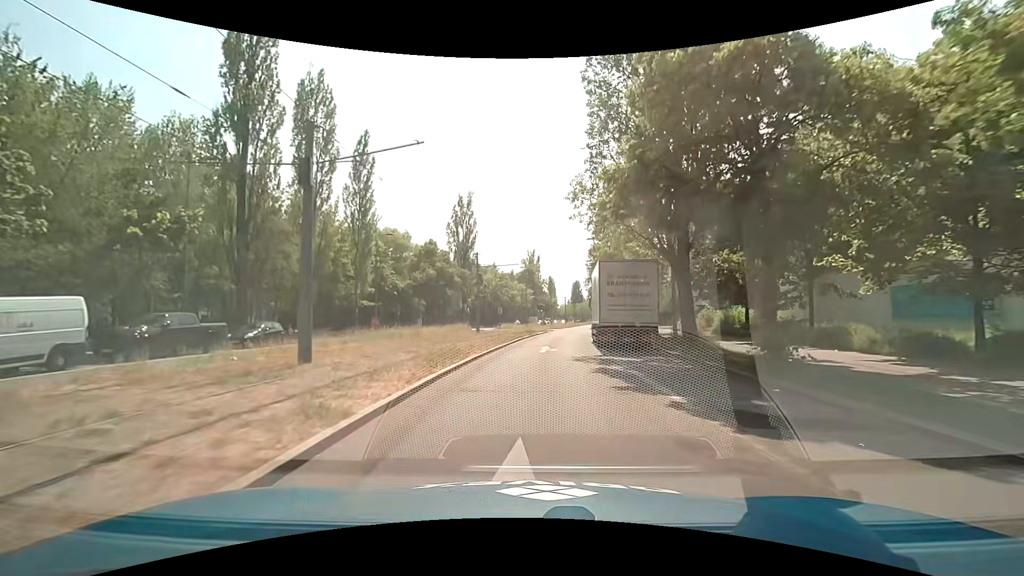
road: secondary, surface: asphalt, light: Day
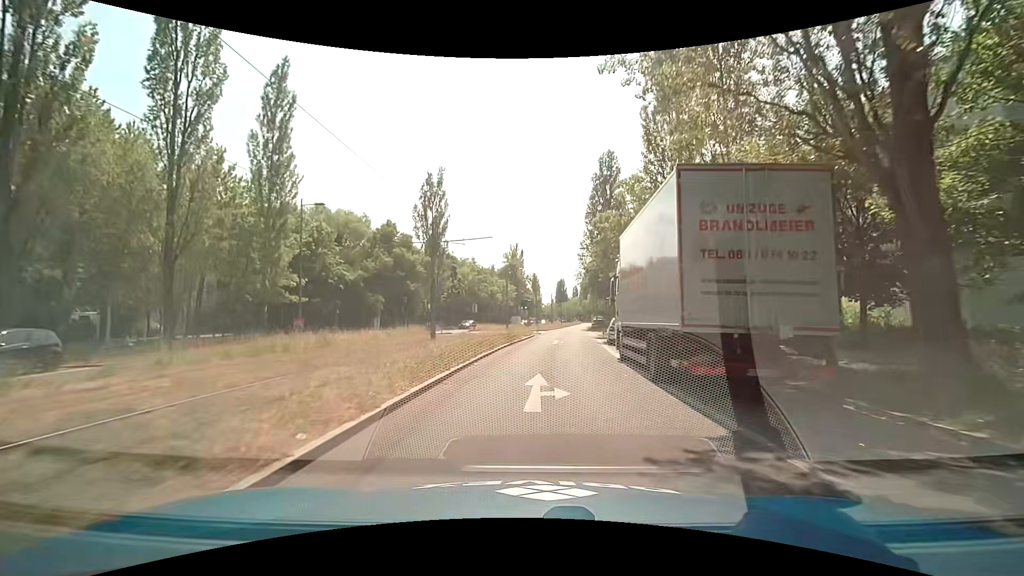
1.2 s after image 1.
(+0.2, +13.6) m; +1°
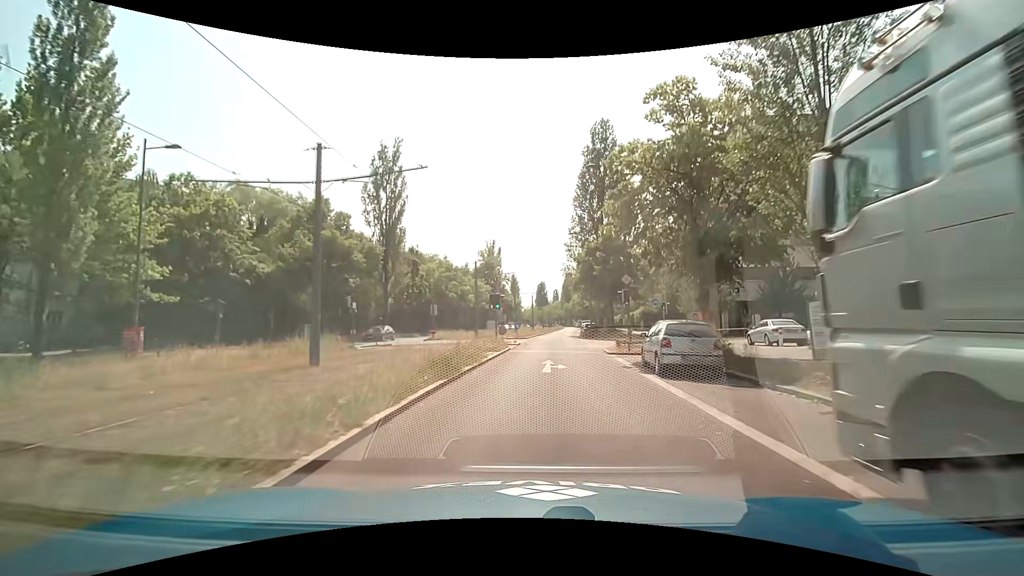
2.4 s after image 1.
(+0.6, +13.7) m; +3°
(0, +10) (+1, +20) (+1, +30) (+2, +40) (+3, +50) (+4, +60) (+5, +70) (+5, +80) (+6, +90) (+7, +100) m
